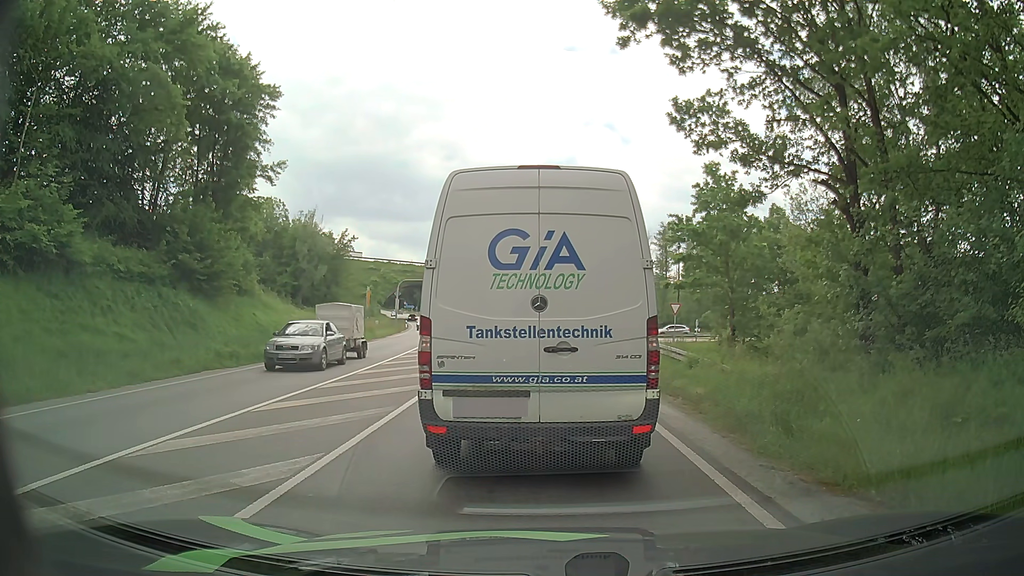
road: primary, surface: asphalt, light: Day
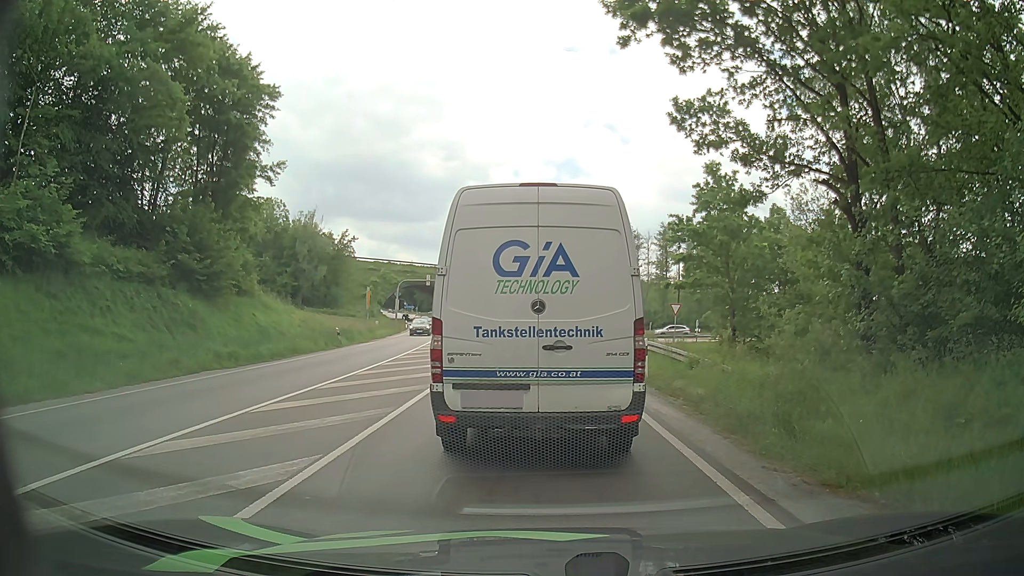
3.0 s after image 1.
(0.0, 0.0) m; 0°
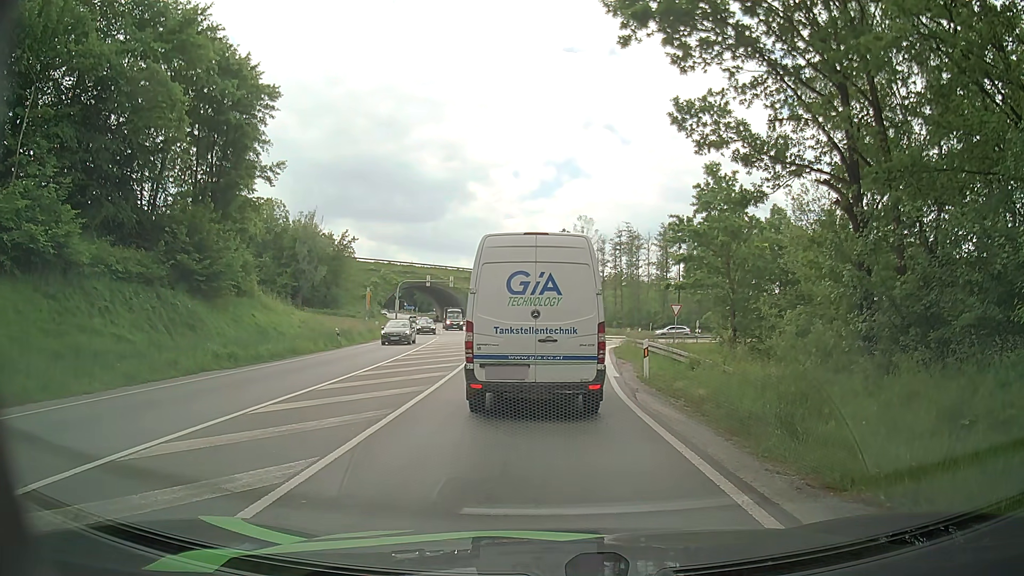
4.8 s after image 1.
(0.0, +0.1) m; 0°
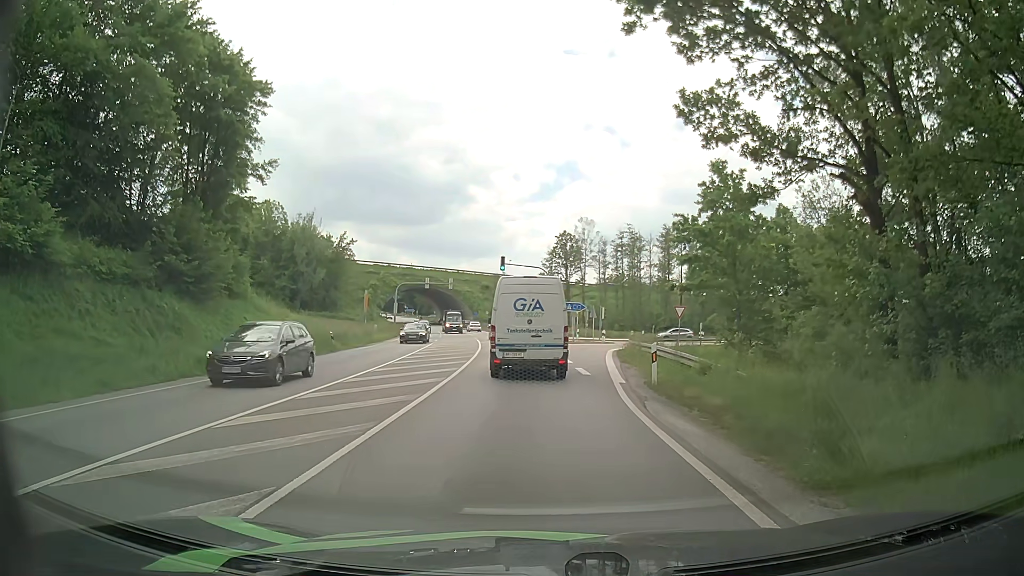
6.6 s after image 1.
(0.0, +1.3) m; -2°
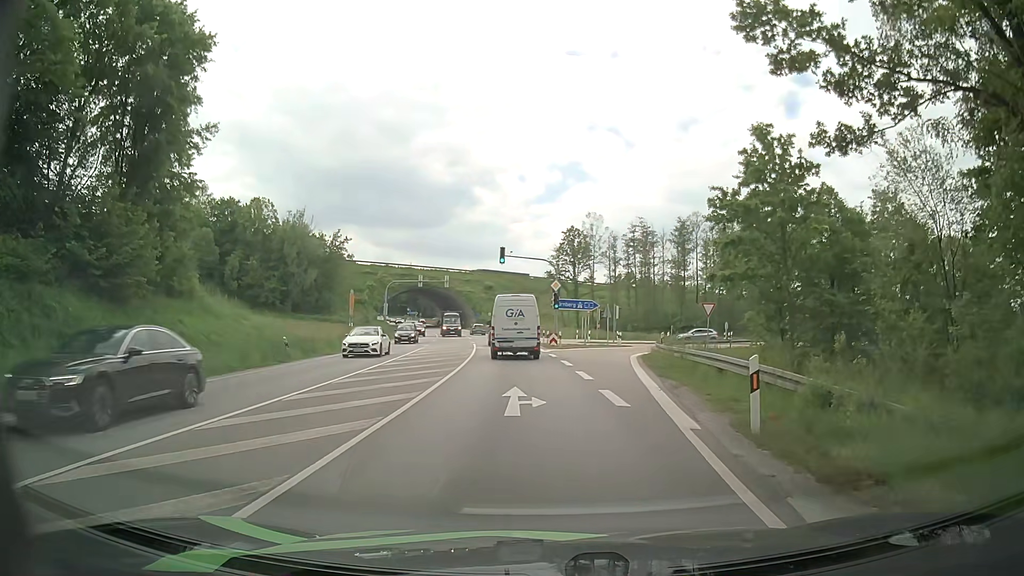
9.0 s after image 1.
(+0.1, +8.0) m; 0°
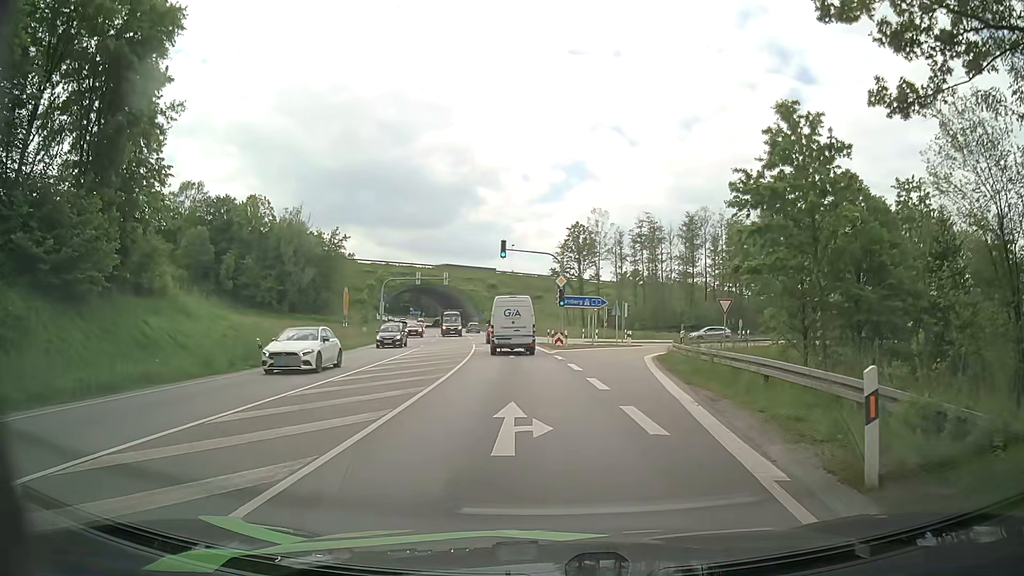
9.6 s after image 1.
(0.0, +3.4) m; 0°
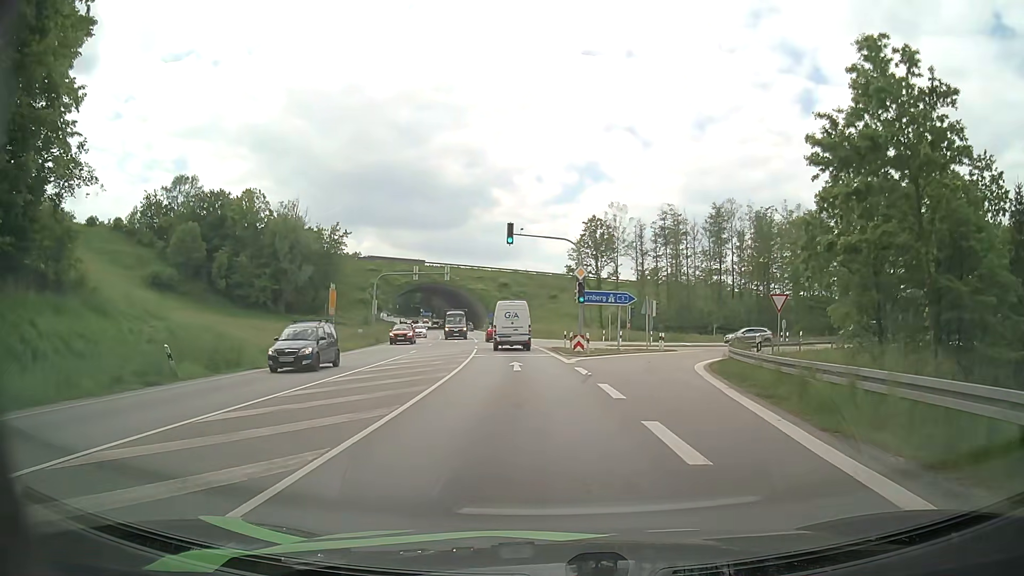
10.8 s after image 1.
(-0.1, +8.0) m; -2°
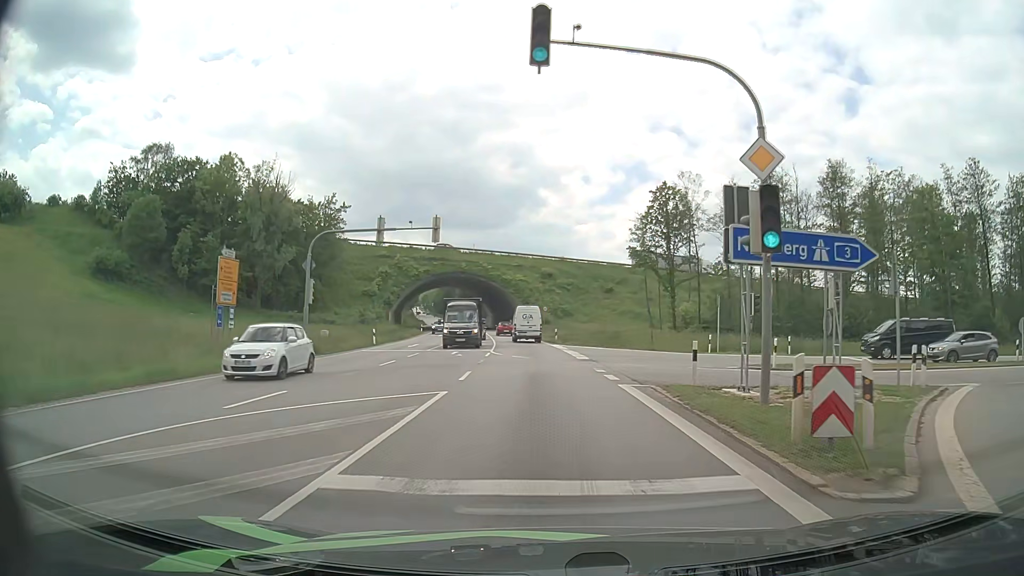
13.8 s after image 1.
(-0.8, +25.4) m; -3°
(0, +10) (0, +20) (-1, +30) (-2, +40) (-2, +50) (-3, +60) (-4, +70) (-5, +80) (-7, +90) (-9, +100) m
